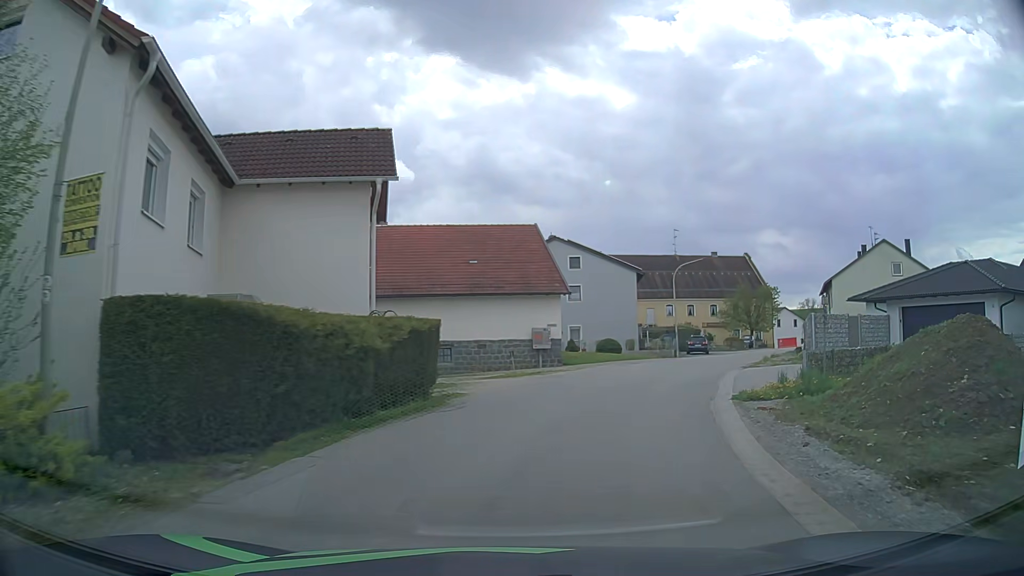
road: tertiary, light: Day
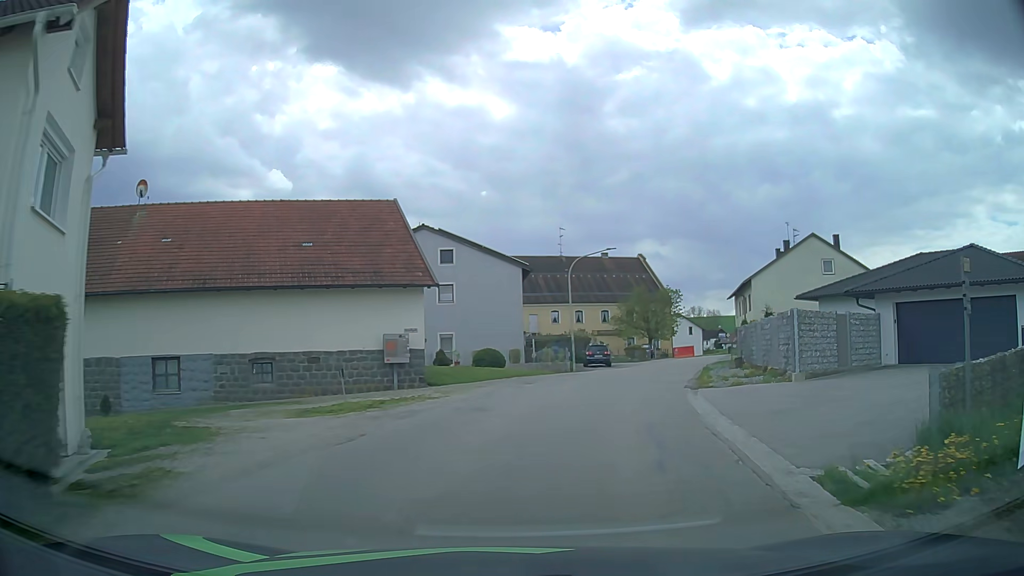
(+0.8, +9.8) m; +10°
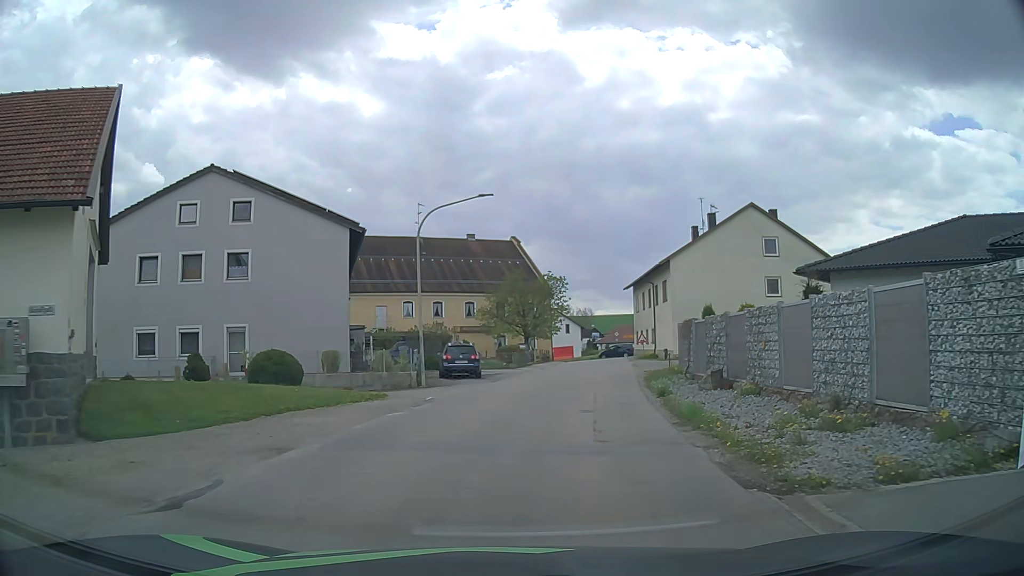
(+1.7, +15.0) m; +12°
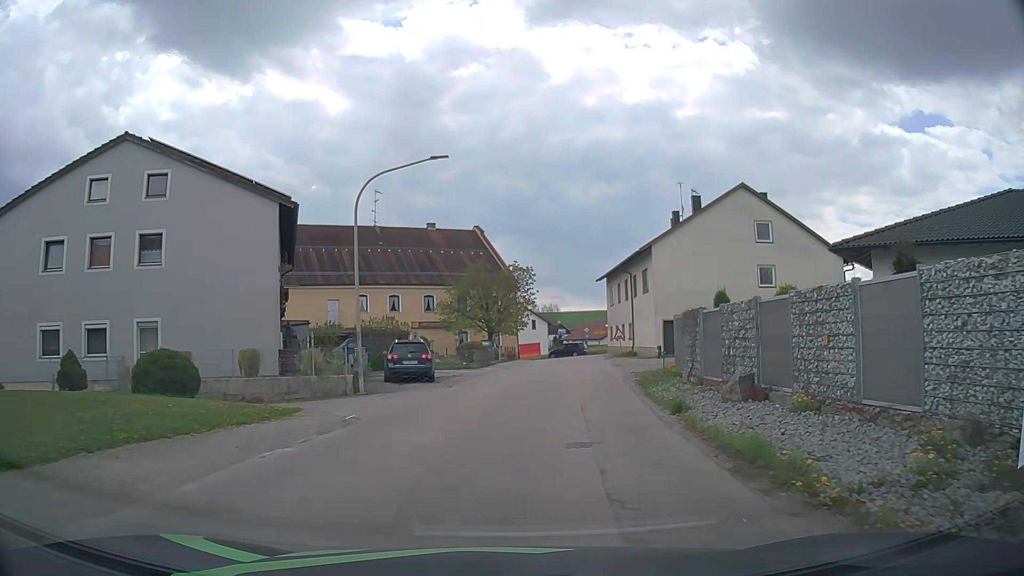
(+0.1, +5.0) m; +3°
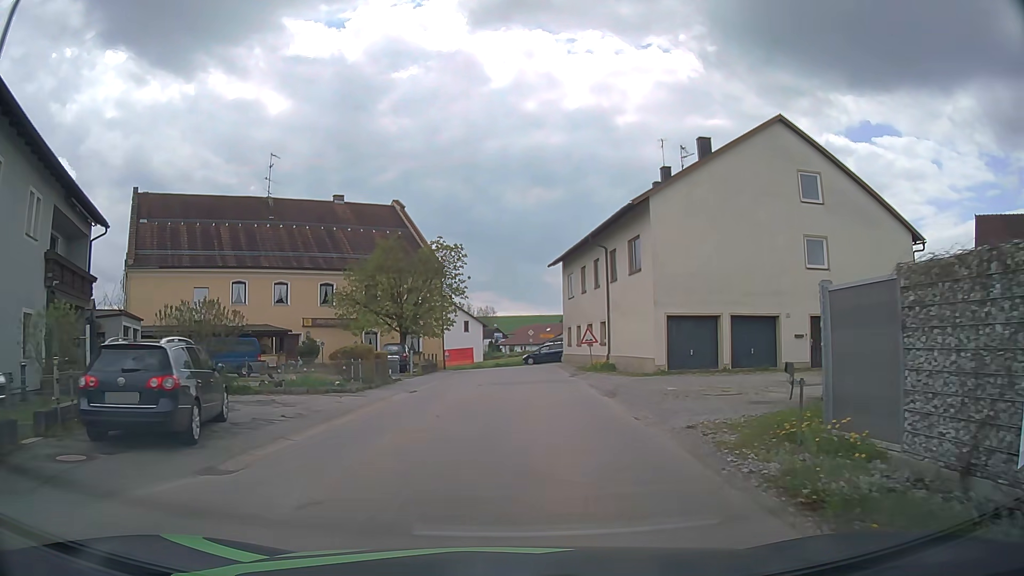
(+0.8, +14.9) m; +5°
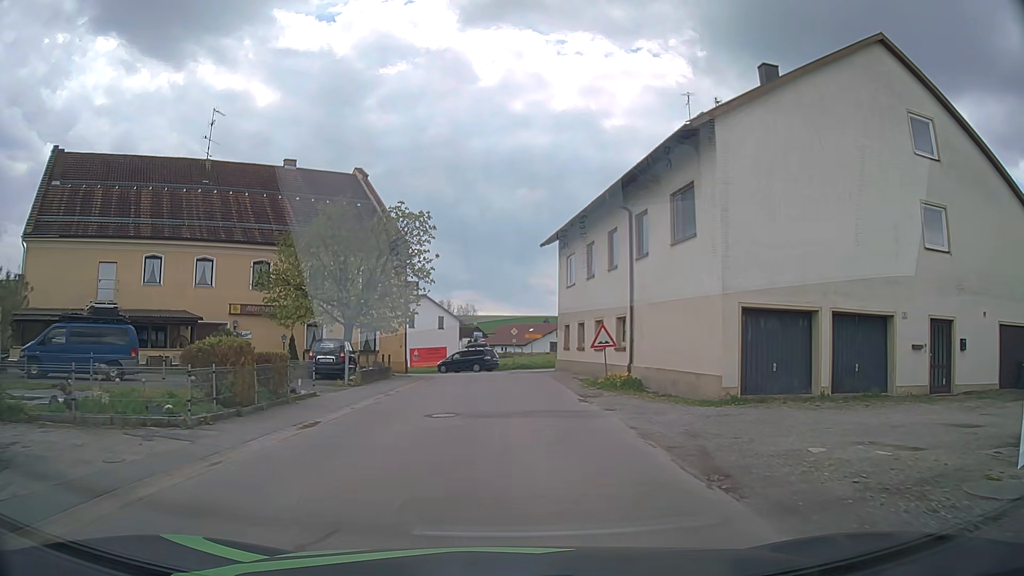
(+0.2, +9.7) m; +2°
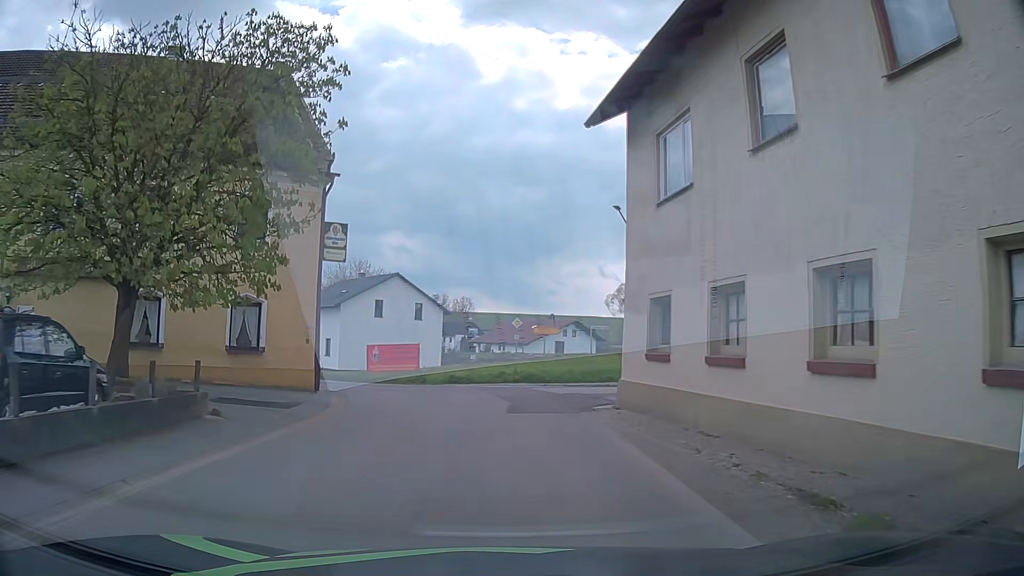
(0.0, +18.6) m; 0°
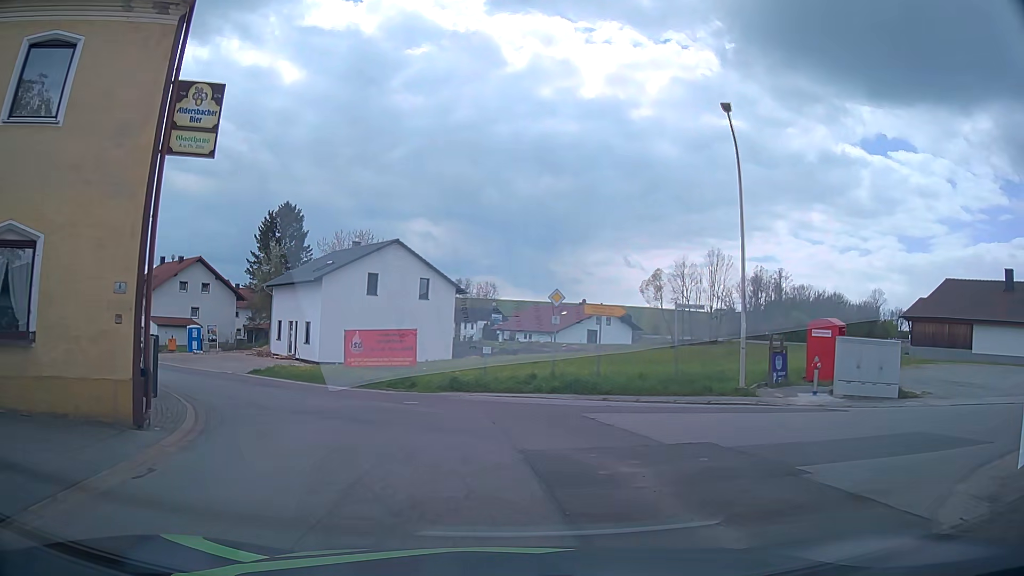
(-0.4, +12.0) m; -4°
(-1, +10) (-4, +19) (-10, +27) (-17, +35) (-24, +42) (-30, +49) (-37, +57) (-44, +64) (-50, +72) (-56, +80) m
